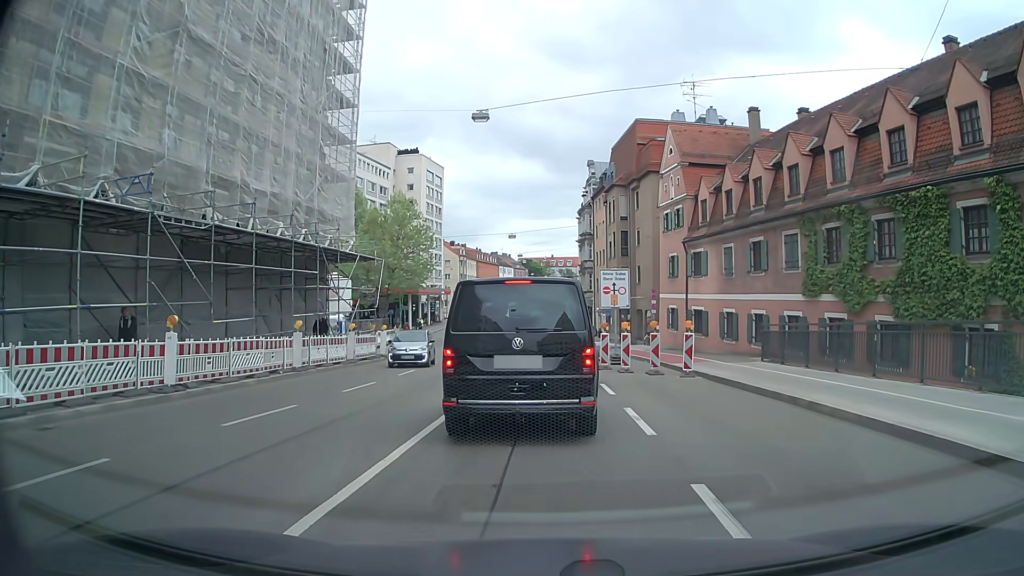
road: tertiary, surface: asphalt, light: Day
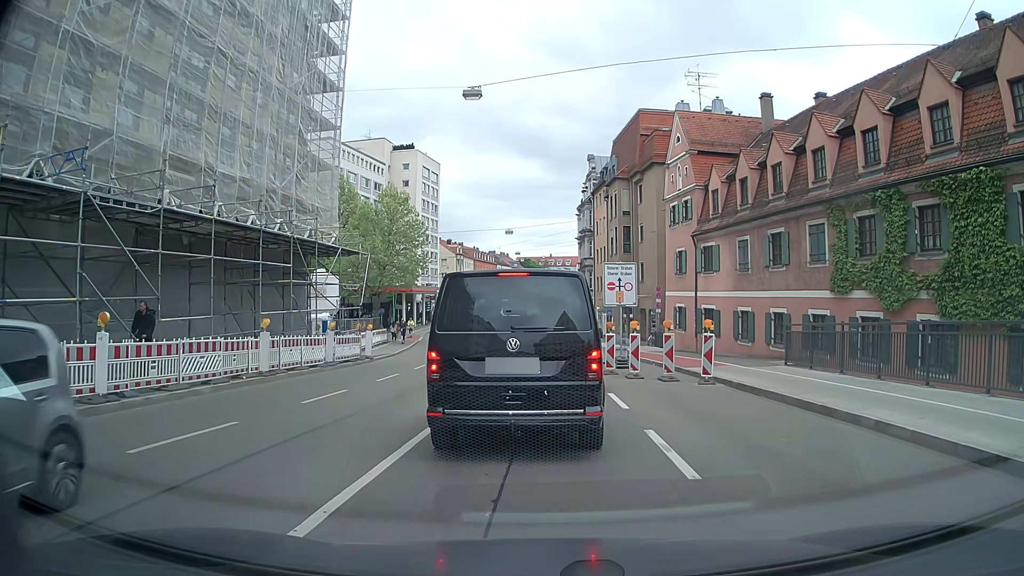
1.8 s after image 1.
(0.0, +2.5) m; +2°
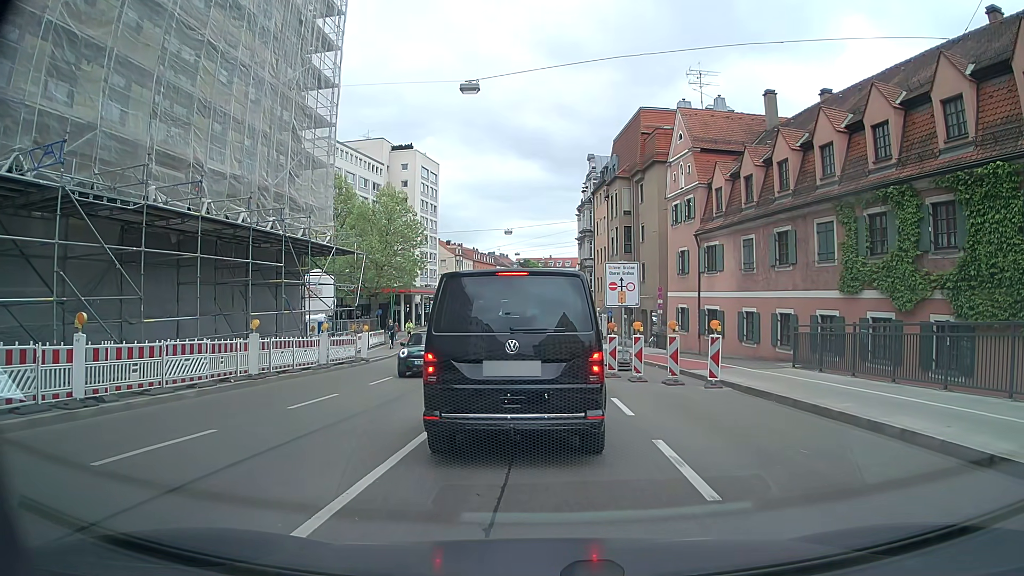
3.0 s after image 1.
(0.0, +0.7) m; 0°
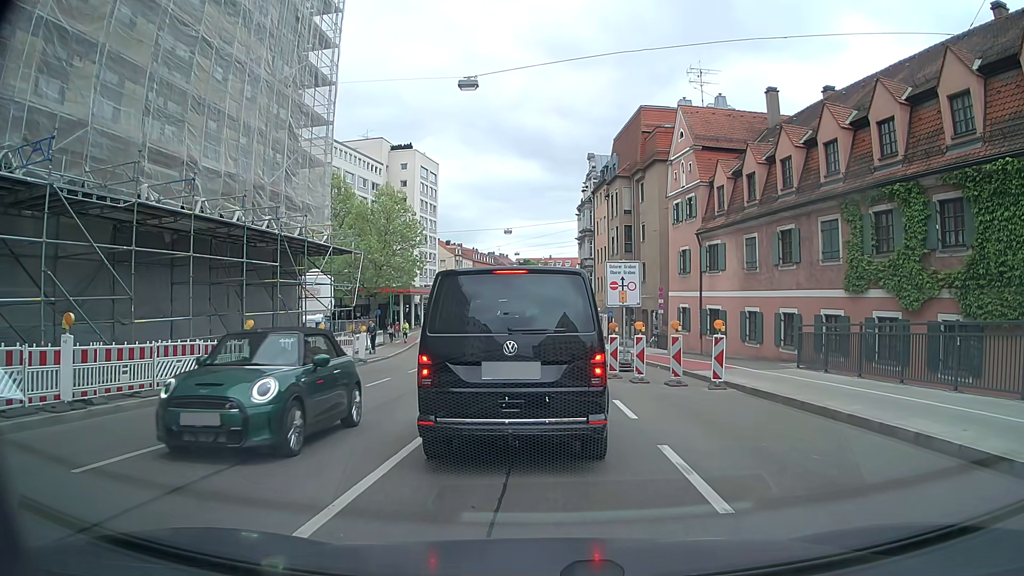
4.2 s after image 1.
(0.0, +0.4) m; 0°
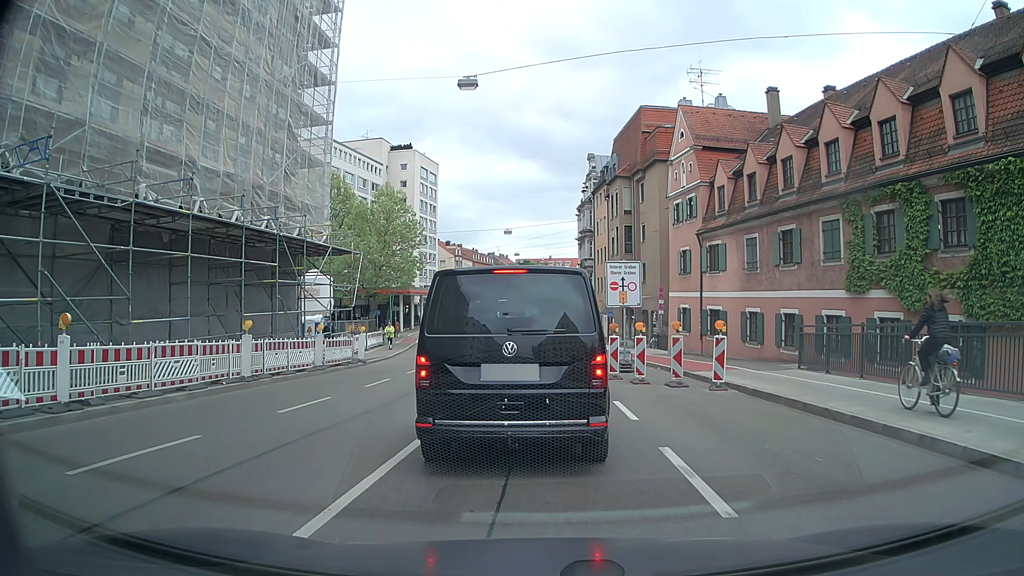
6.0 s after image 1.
(0.0, +0.2) m; 0°
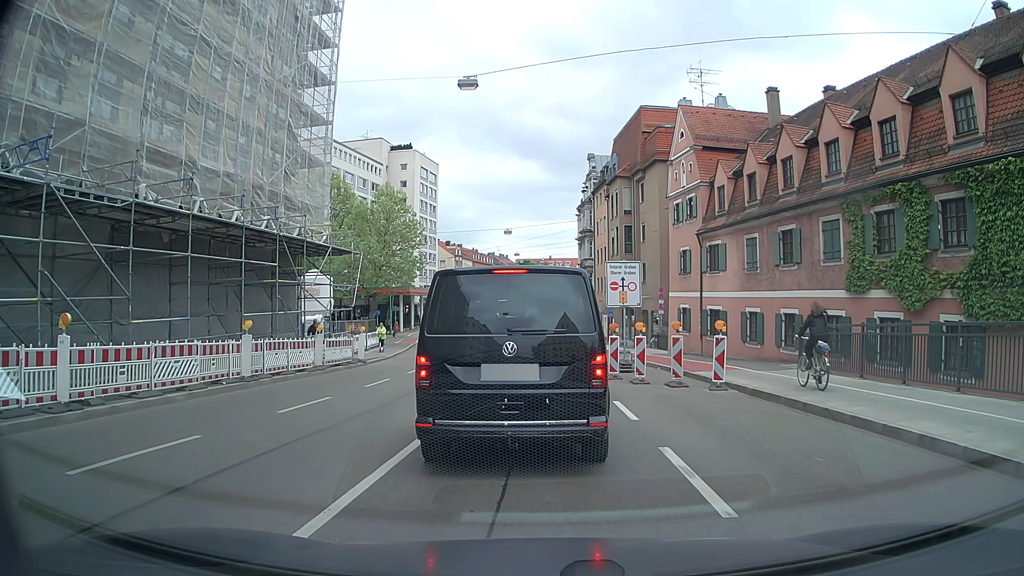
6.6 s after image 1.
(0.0, 0.0) m; 0°
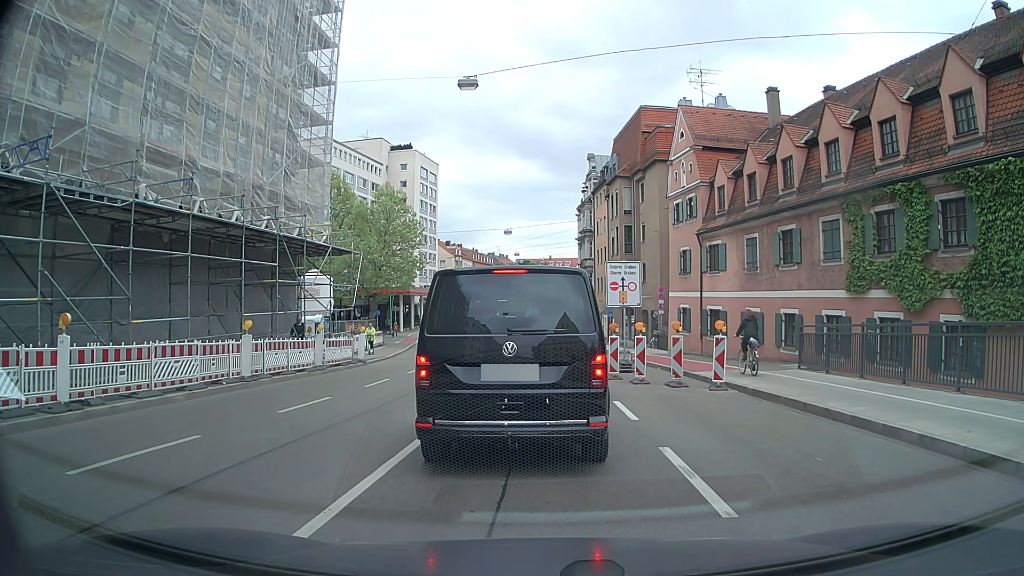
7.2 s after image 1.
(0.0, 0.0) m; 0°
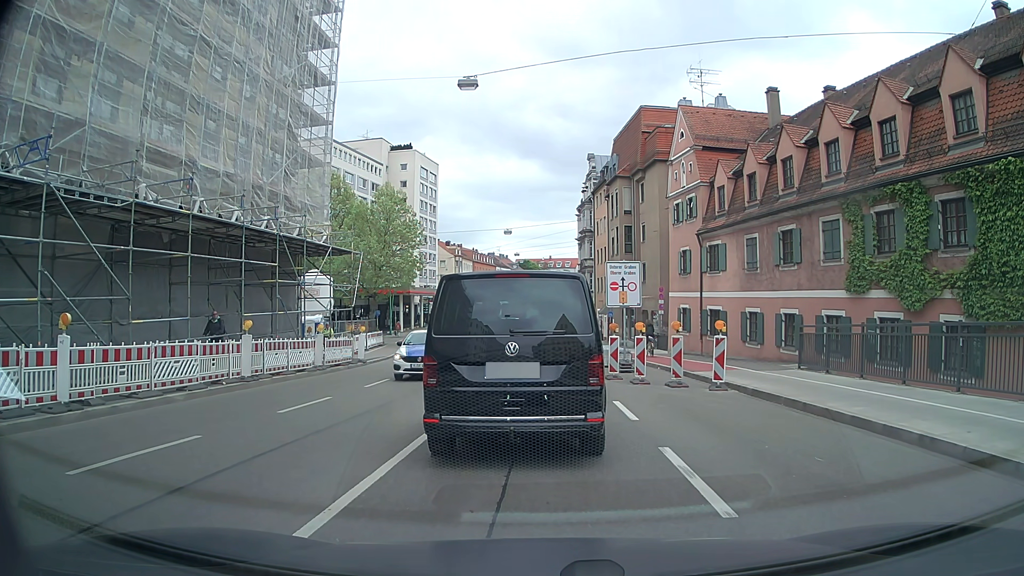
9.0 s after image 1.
(0.0, 0.0) m; 0°
(0, +10) (-1, +20) (-2, +30) (-3, +40) (-4, +50) (-5, +60) (-6, +70) (-7, +80) (-7, +90) (-7, +100) m
